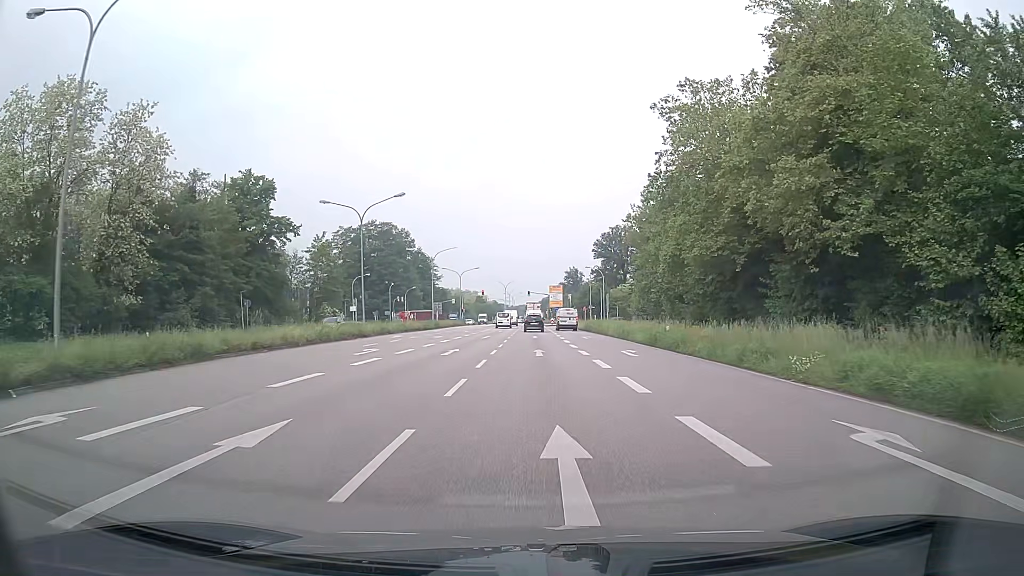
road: primary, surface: asphalt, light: Day
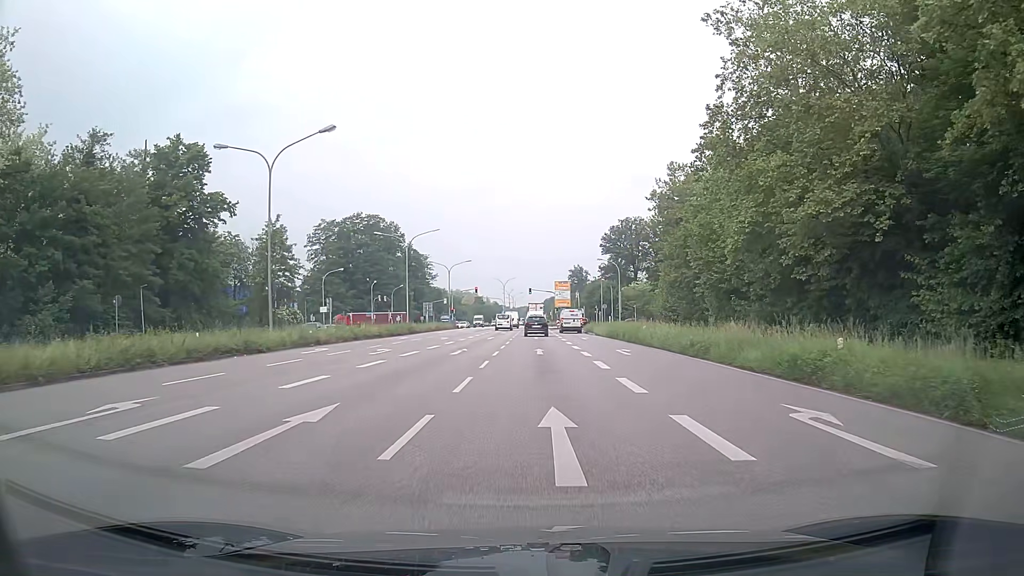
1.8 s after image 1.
(0.0, +17.9) m; 0°
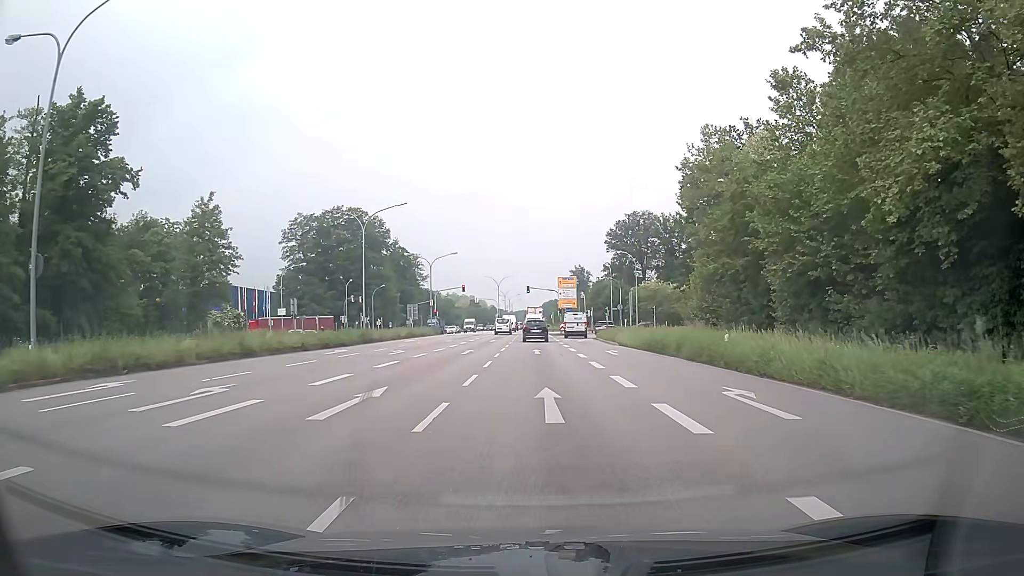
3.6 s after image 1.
(+0.1, +16.7) m; +1°
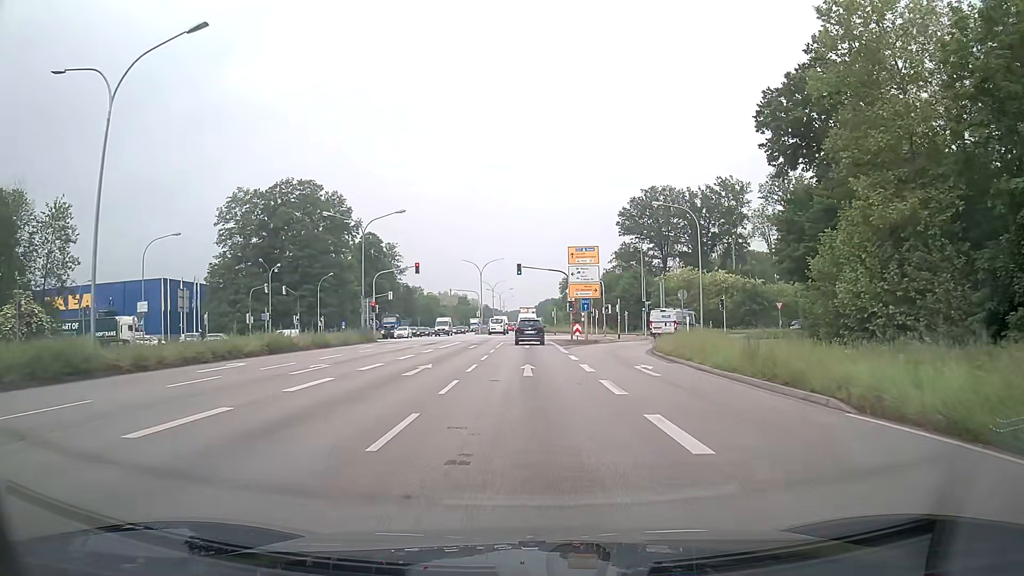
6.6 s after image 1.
(+0.1, +32.0) m; 0°
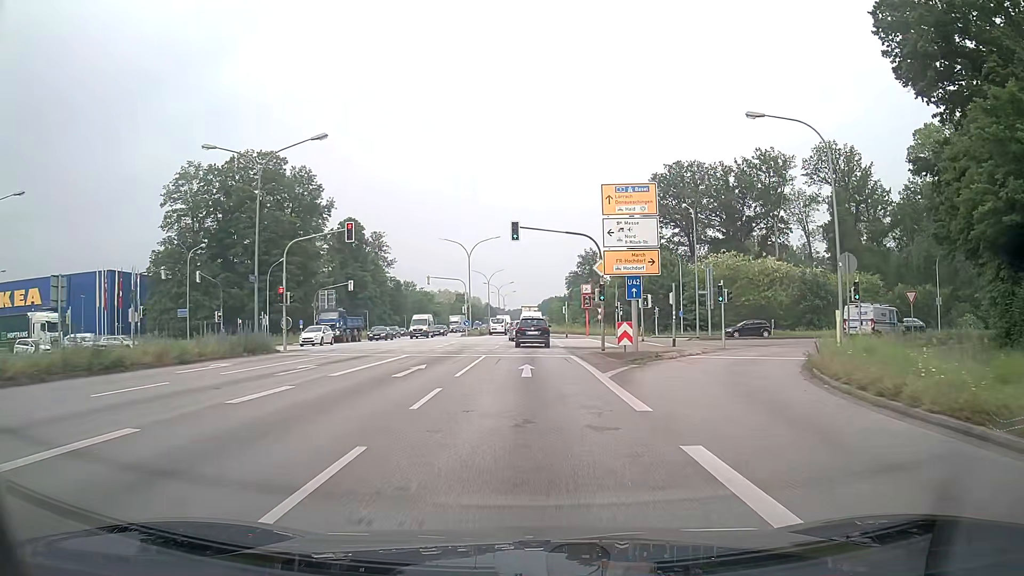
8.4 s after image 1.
(0.0, +21.4) m; 0°
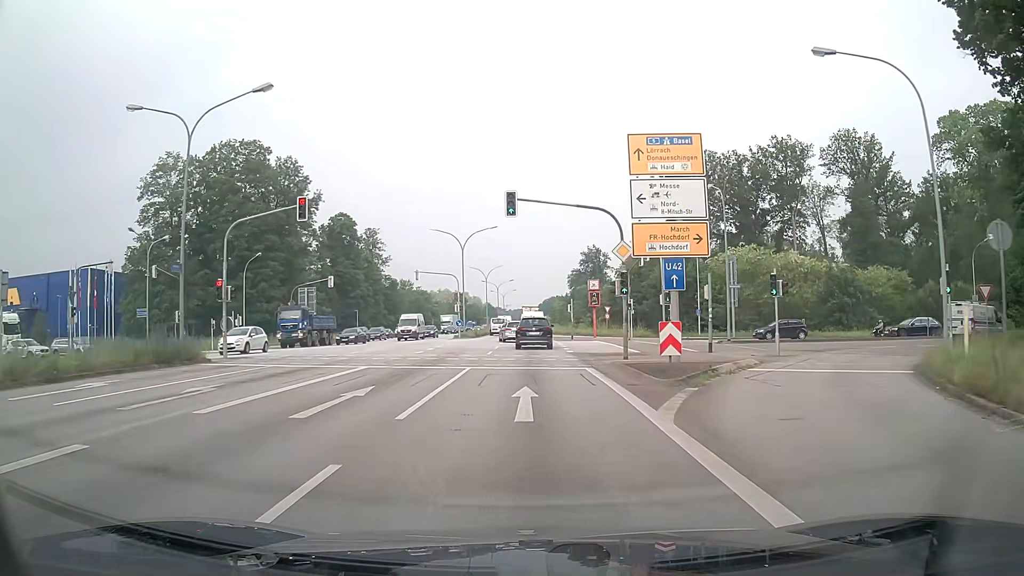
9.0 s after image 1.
(-0.1, +7.3) m; -1°
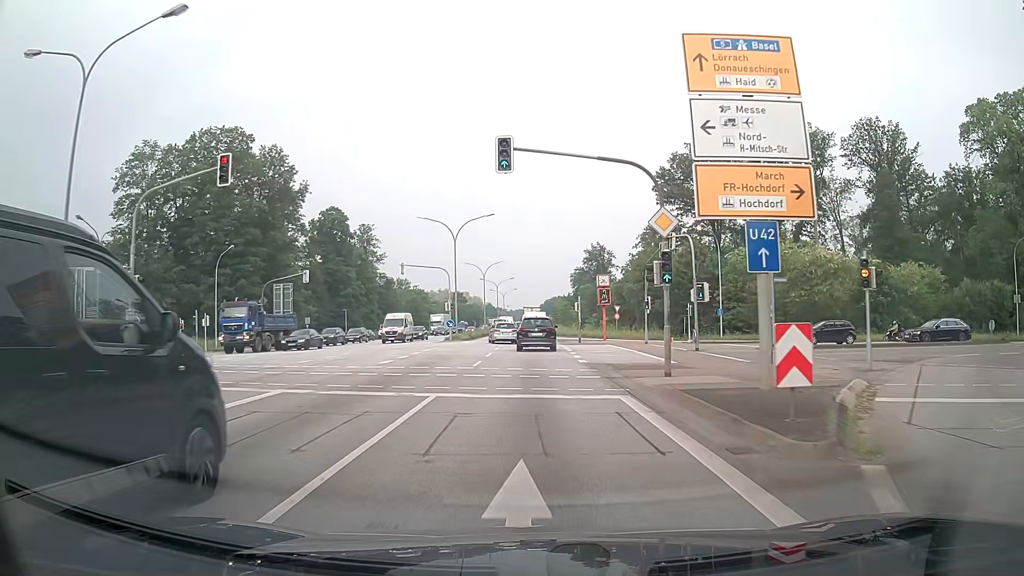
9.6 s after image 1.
(0.0, +7.4) m; 0°
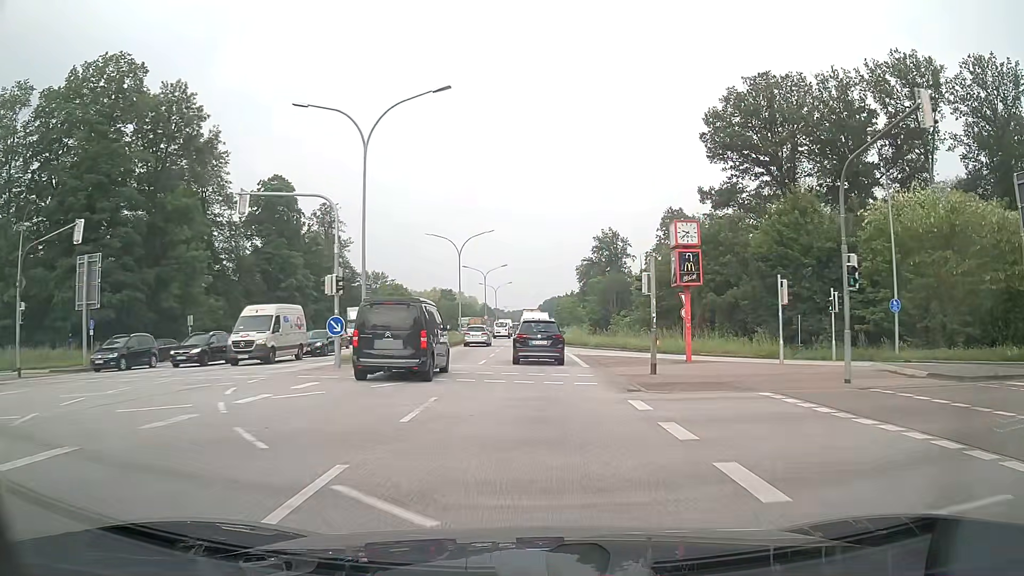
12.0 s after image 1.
(+0.1, +30.1) m; 0°
(0, +10) (0, +20) (0, +30) (0, +40) (0, +50) (0, +60) (0, +70) (0, +80) (0, +90) (0, +100) m
